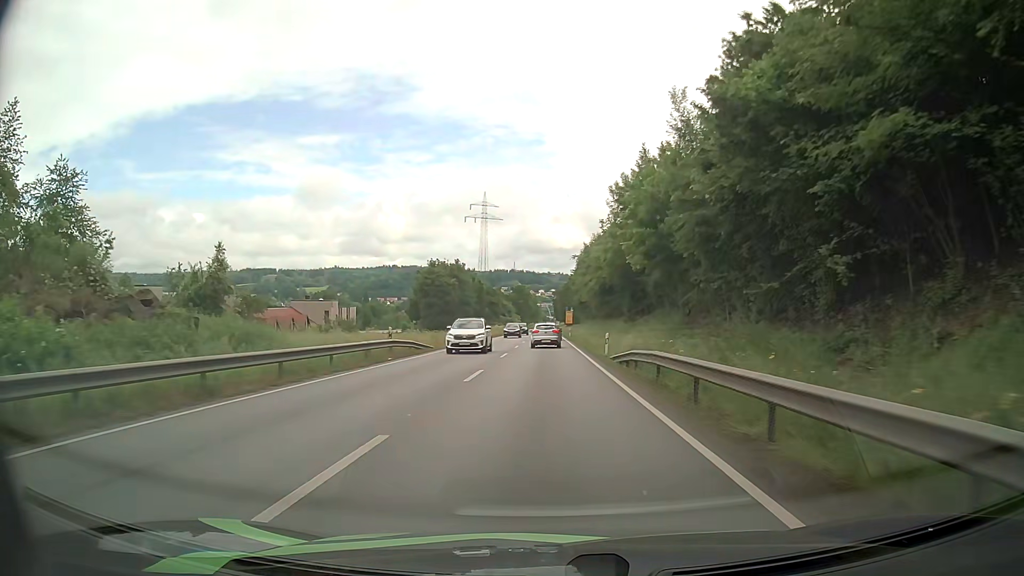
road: primary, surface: asphalt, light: Day
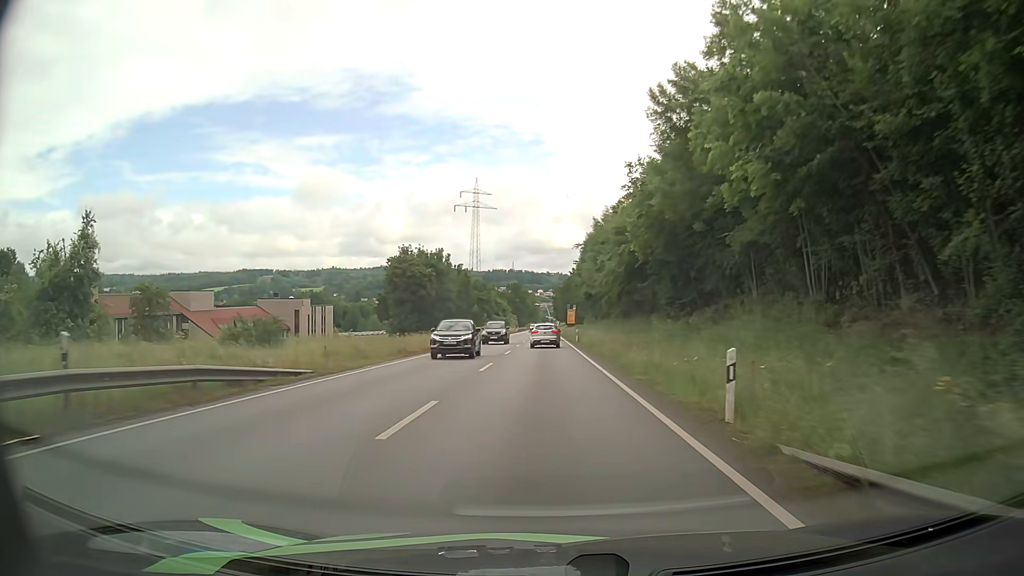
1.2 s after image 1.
(0.0, +20.3) m; 0°
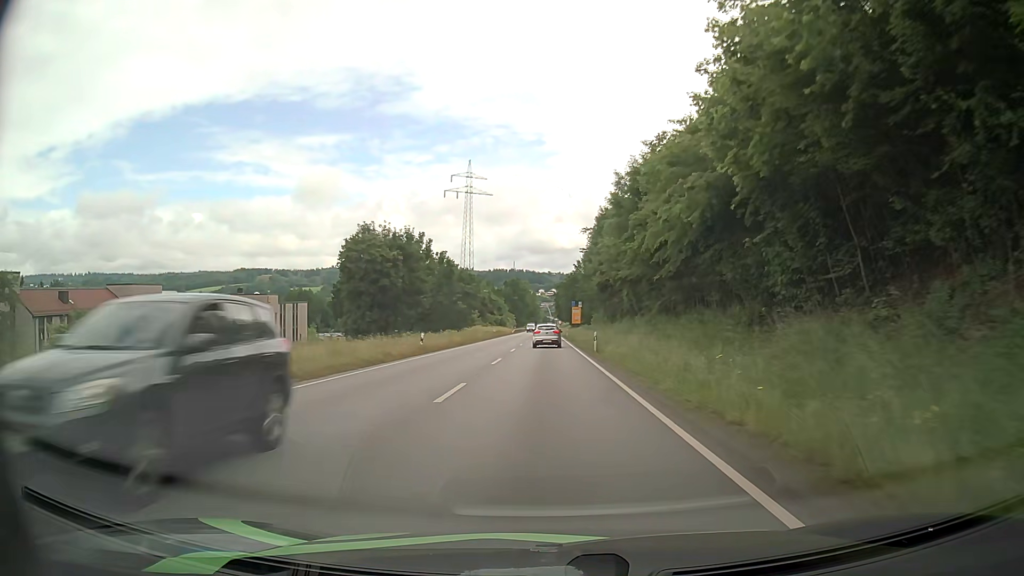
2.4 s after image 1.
(0.0, +20.2) m; 0°
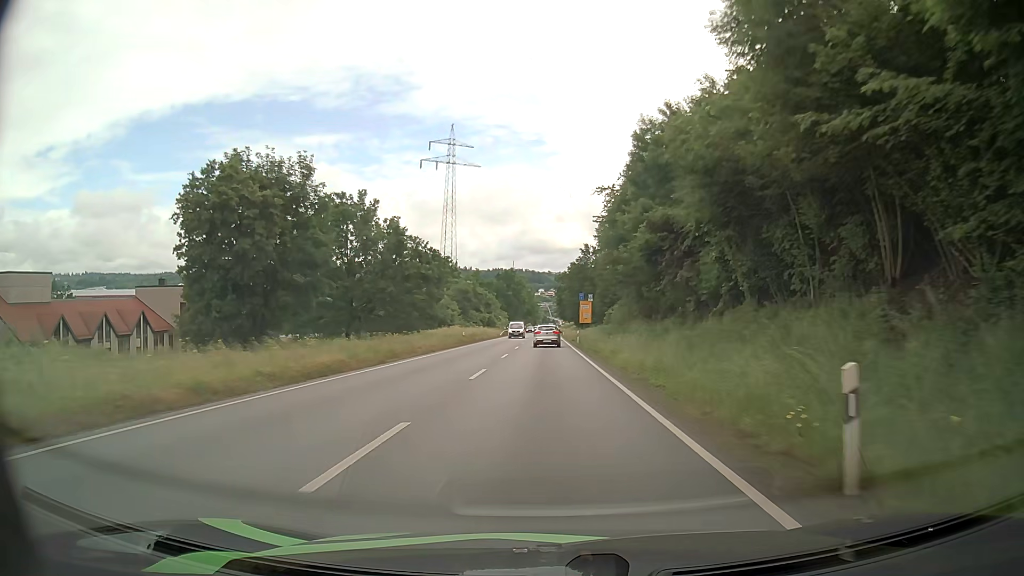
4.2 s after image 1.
(0.0, +30.6) m; 0°
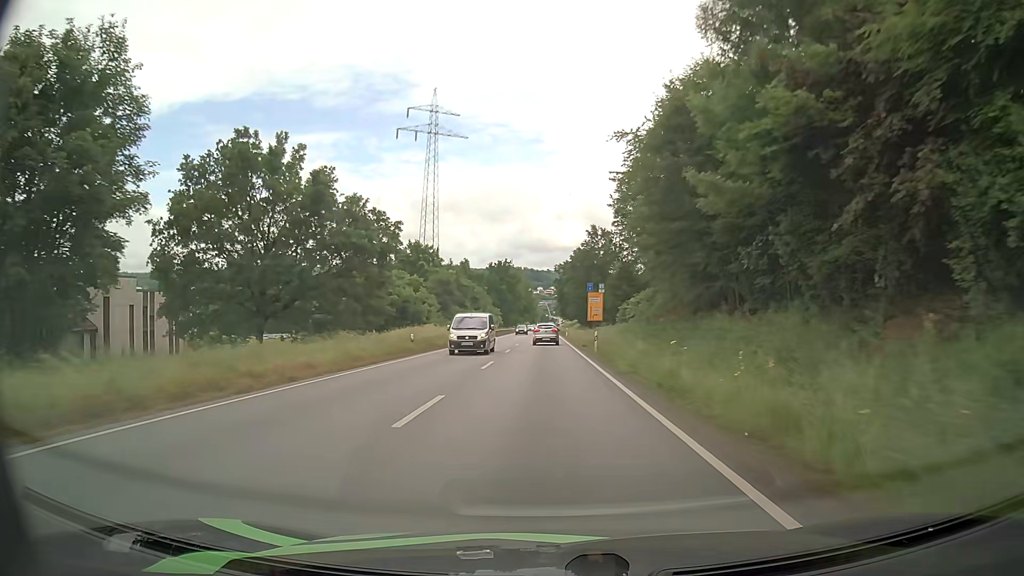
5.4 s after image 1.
(0.0, +20.6) m; 0°
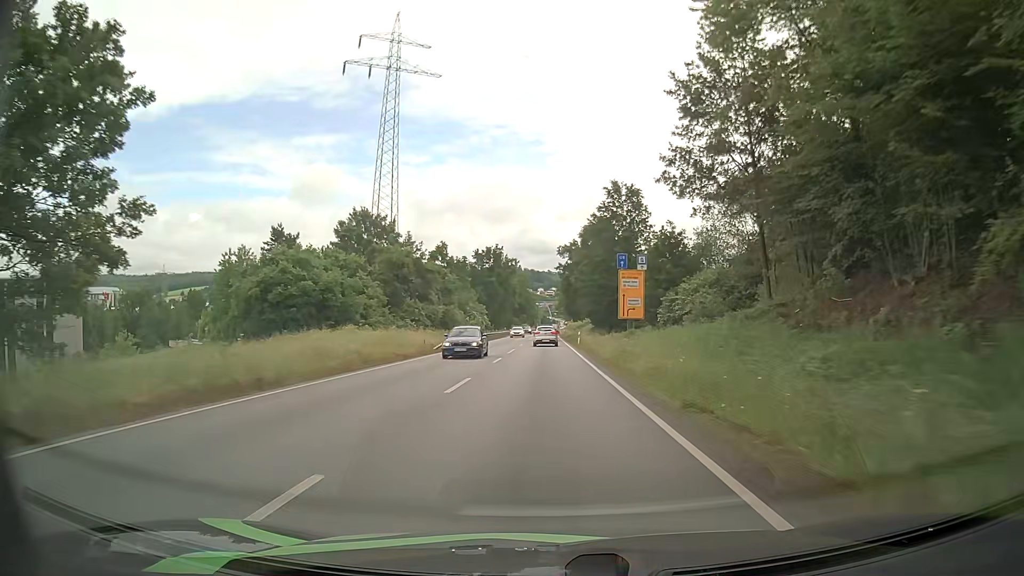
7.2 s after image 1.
(0.0, +31.0) m; 0°
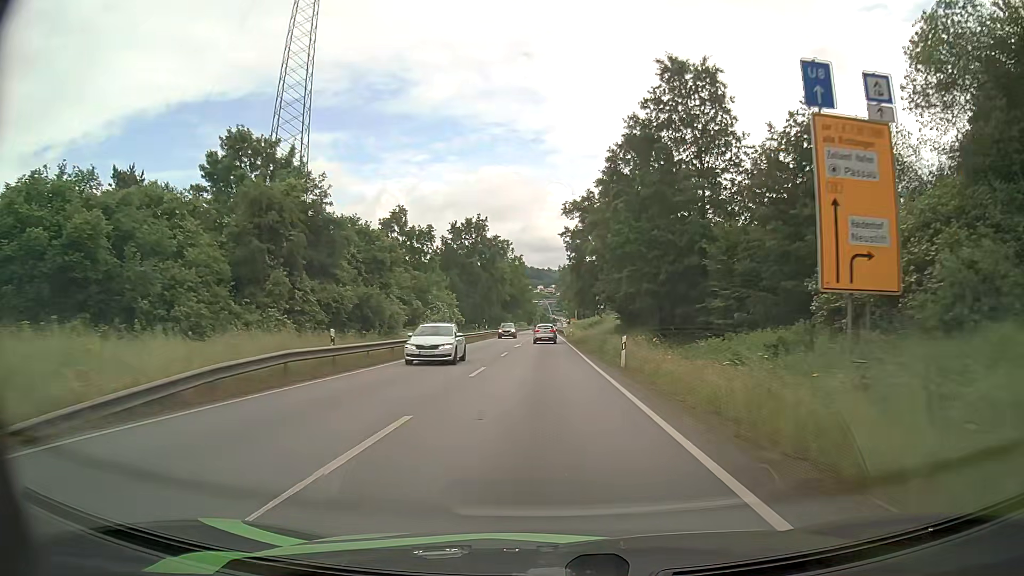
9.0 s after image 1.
(+0.1, +31.6) m; 0°
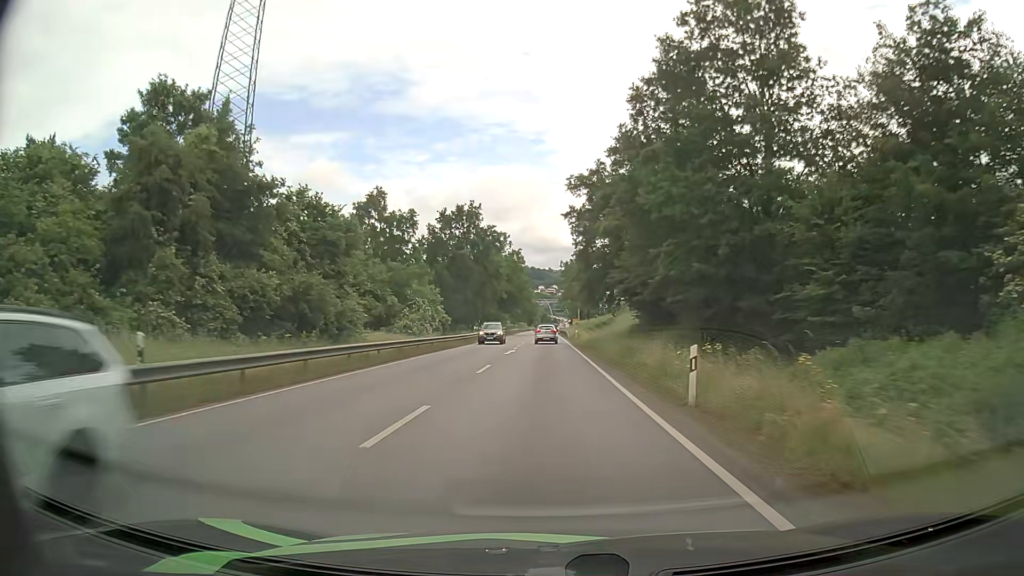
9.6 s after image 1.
(0.0, +10.6) m; 0°
(0, +10) (0, +20) (0, +30) (0, +40) (0, +50) (0, +60) (0, +70) (0, +80) (0, +90) (0, +100) m
